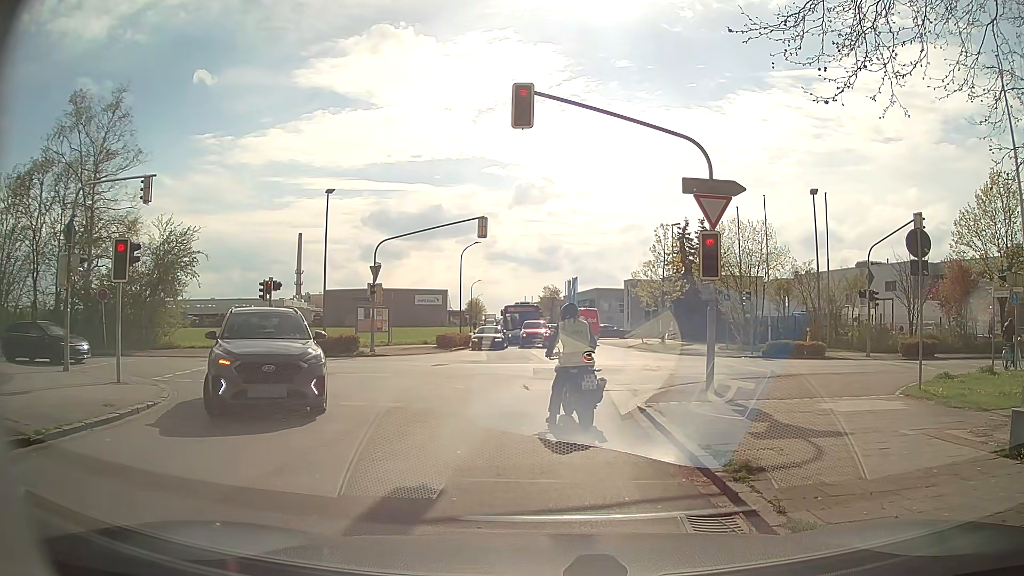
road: residential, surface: asphalt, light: Day
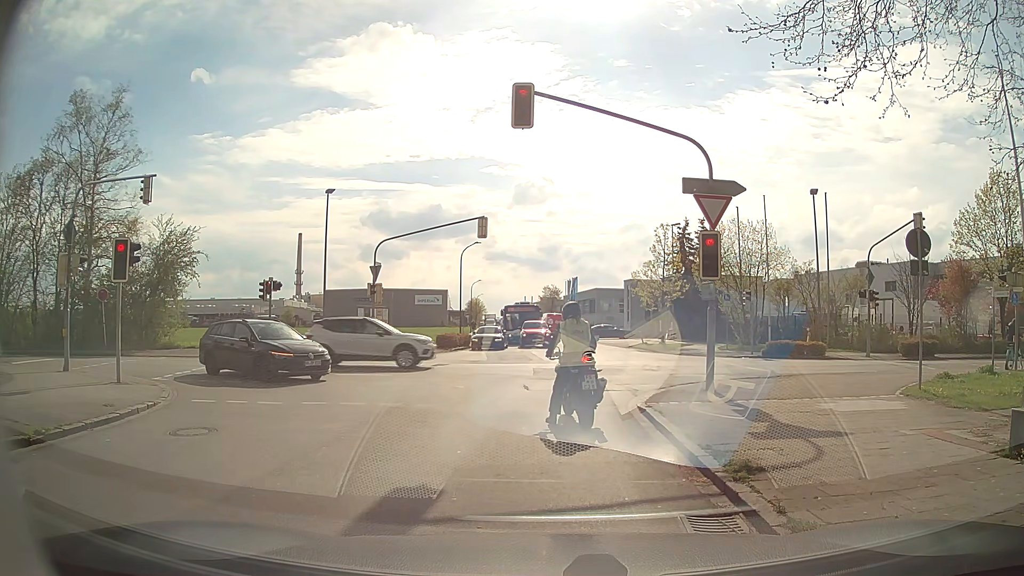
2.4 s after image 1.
(0.0, 0.0) m; 0°
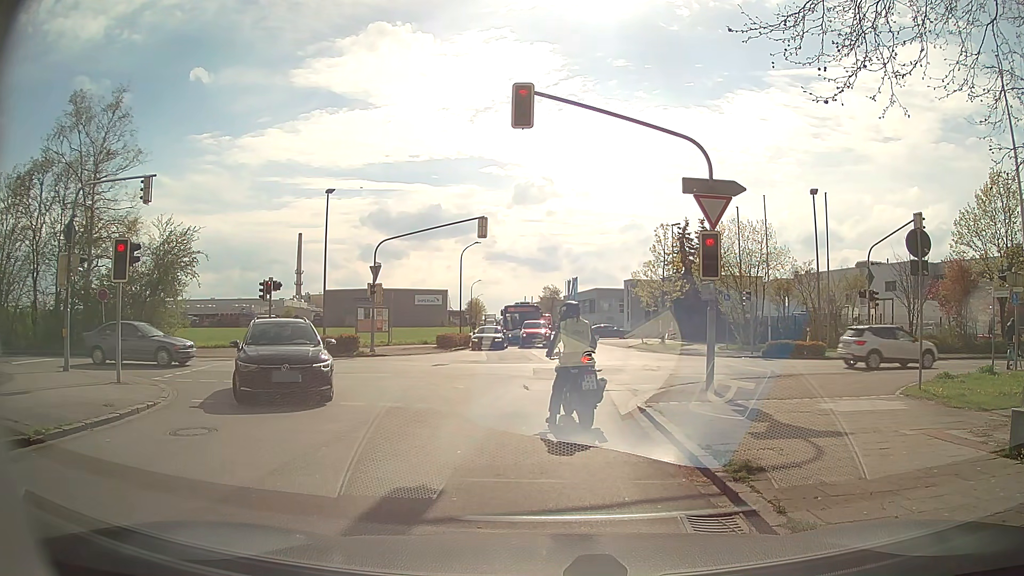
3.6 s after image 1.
(0.0, 0.0) m; 0°
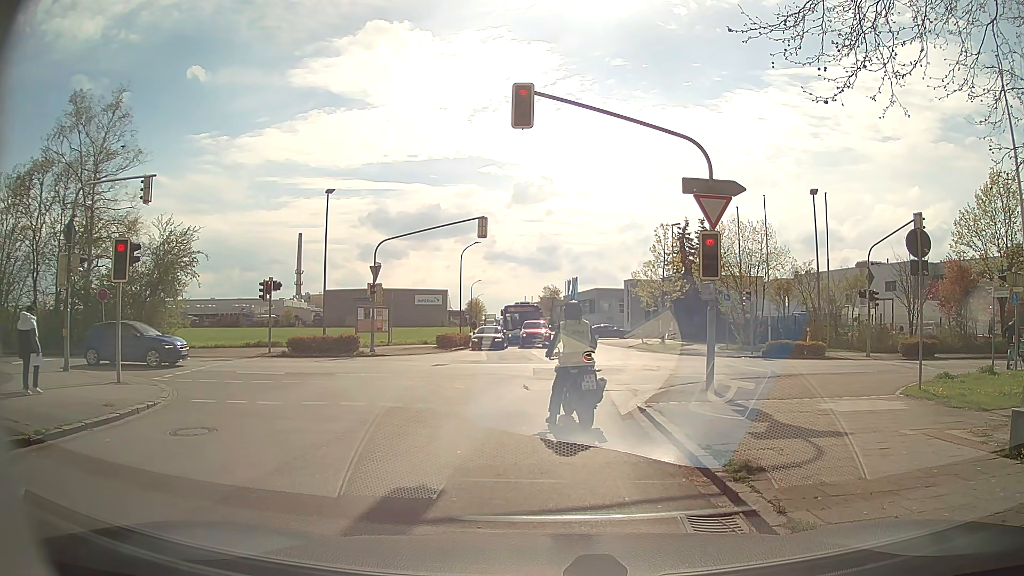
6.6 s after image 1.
(0.0, 0.0) m; 0°
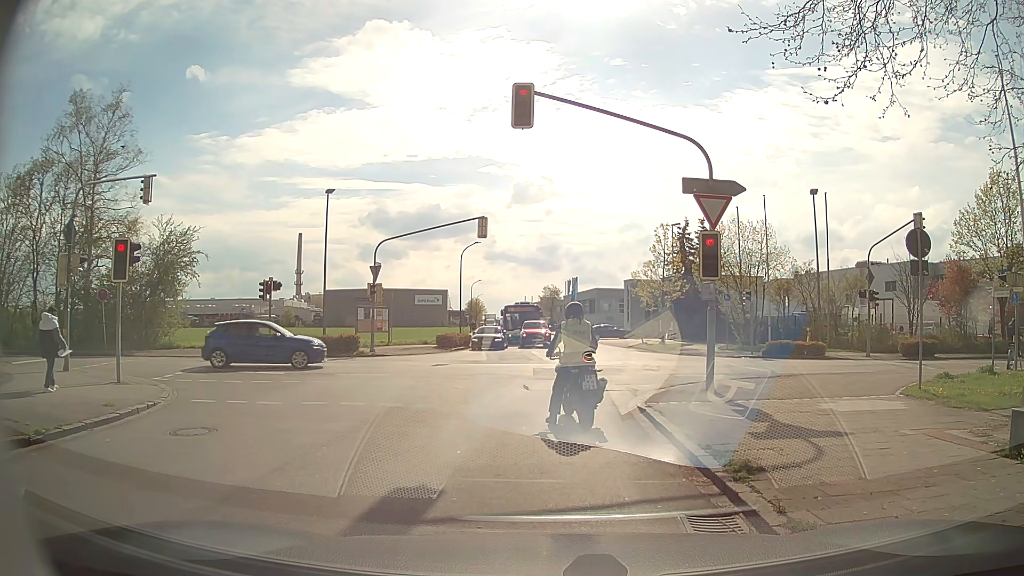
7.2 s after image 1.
(0.0, 0.0) m; 0°
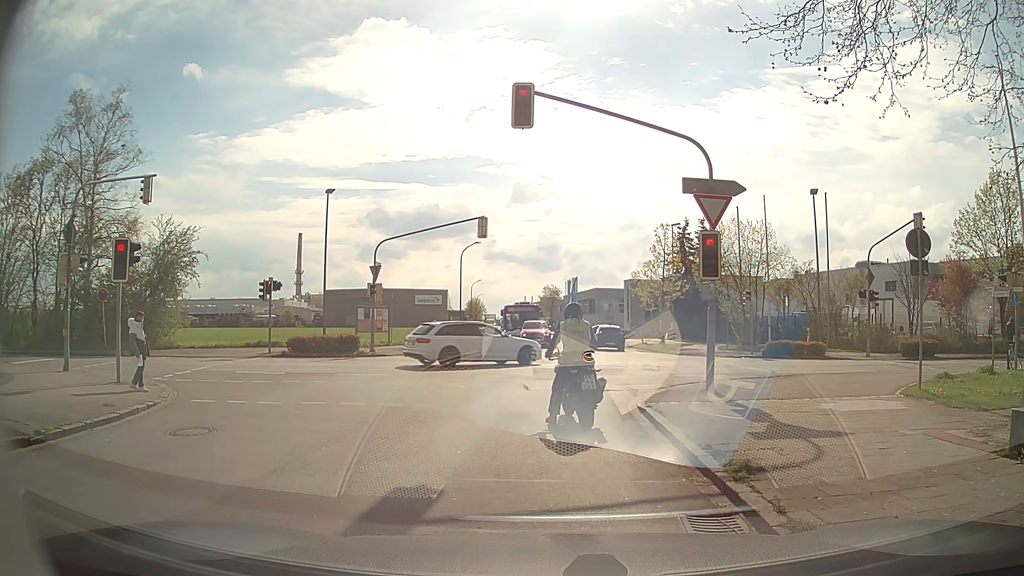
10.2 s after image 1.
(0.0, 0.0) m; 0°
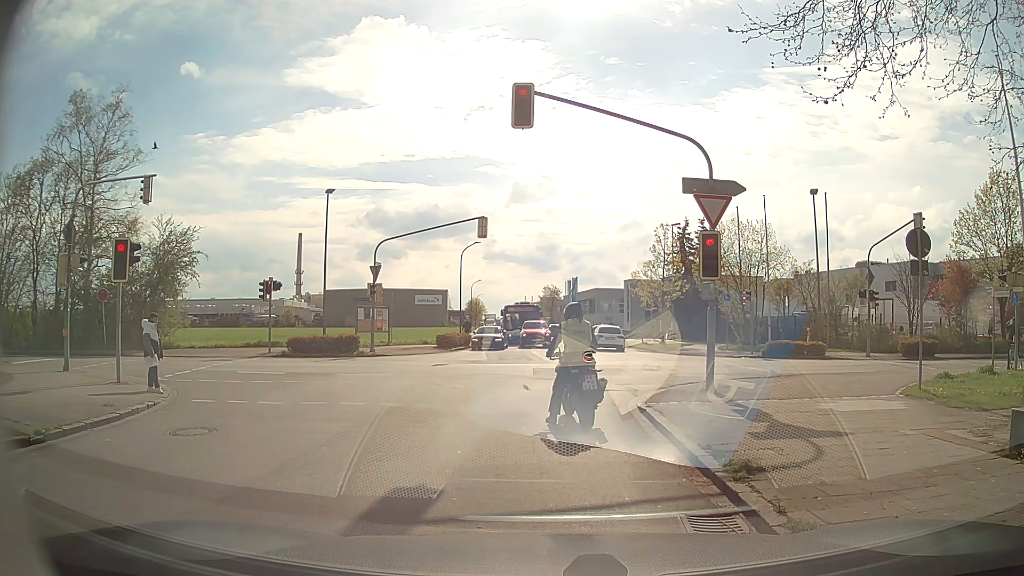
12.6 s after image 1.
(0.0, 0.0) m; 0°
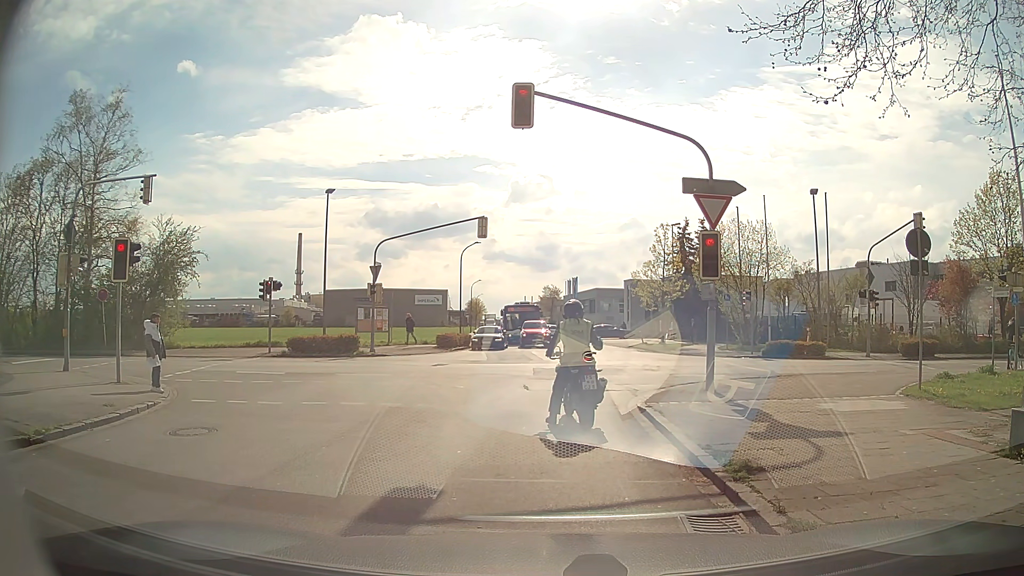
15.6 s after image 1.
(0.0, 0.0) m; 0°
